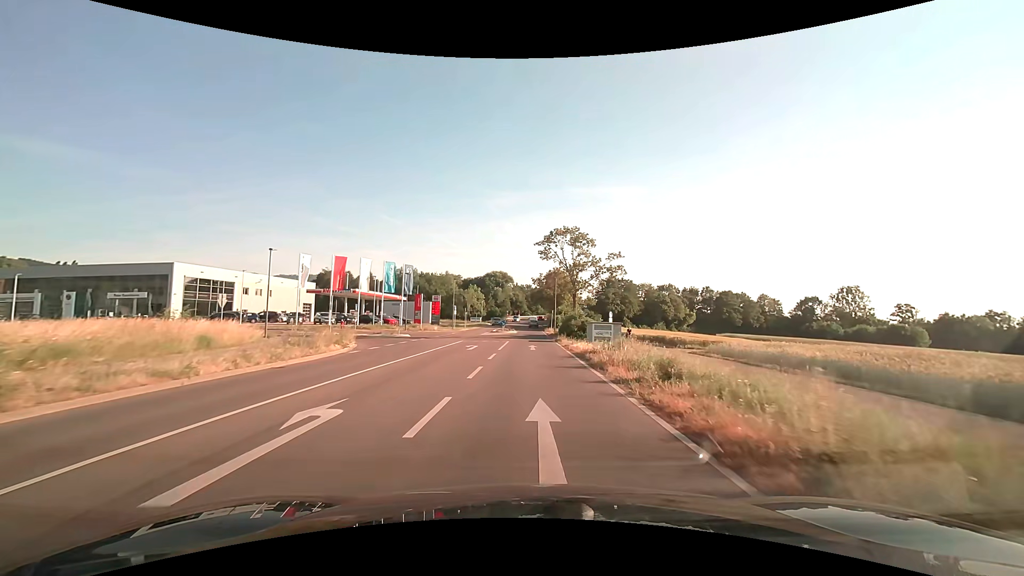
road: tertiary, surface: asphalt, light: Day
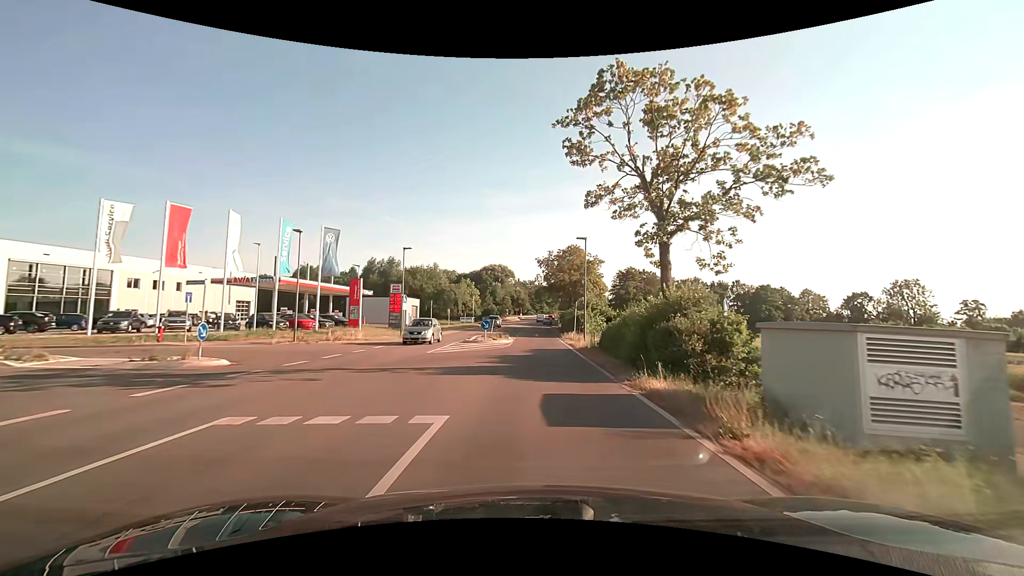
(-0.1, +27.2) m; 0°
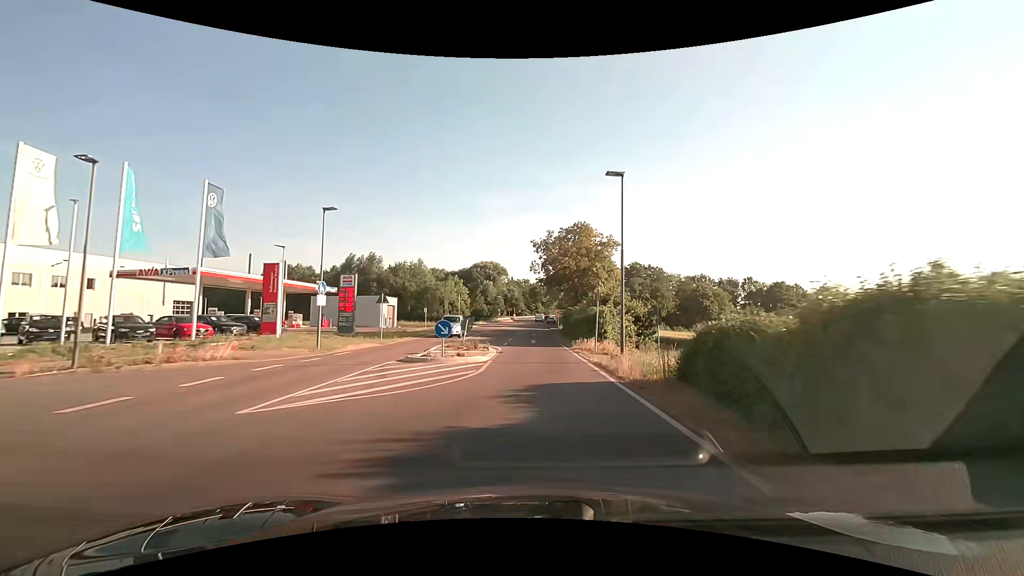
(+0.1, +13.5) m; +1°
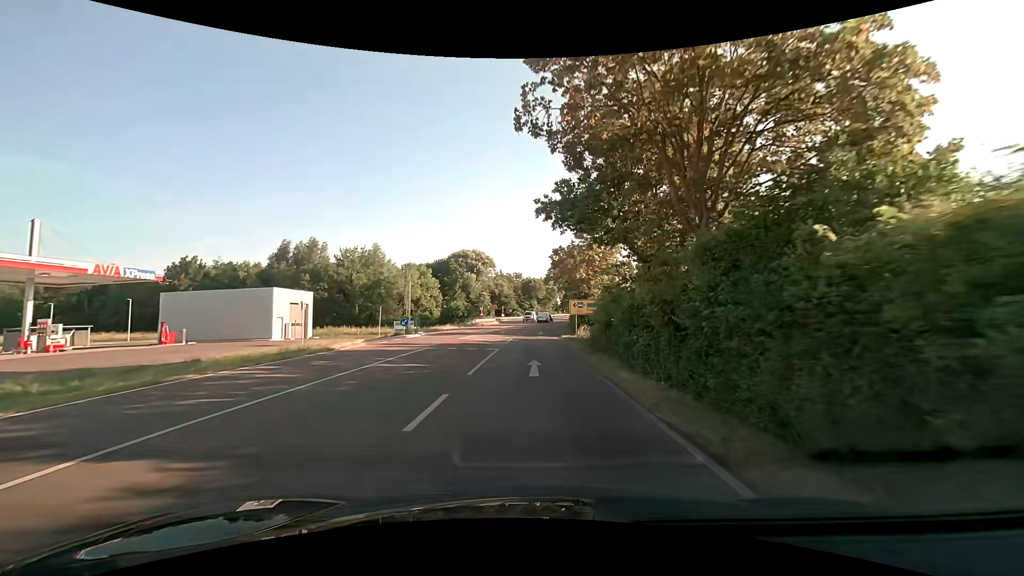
(+0.3, +33.3) m; +1°
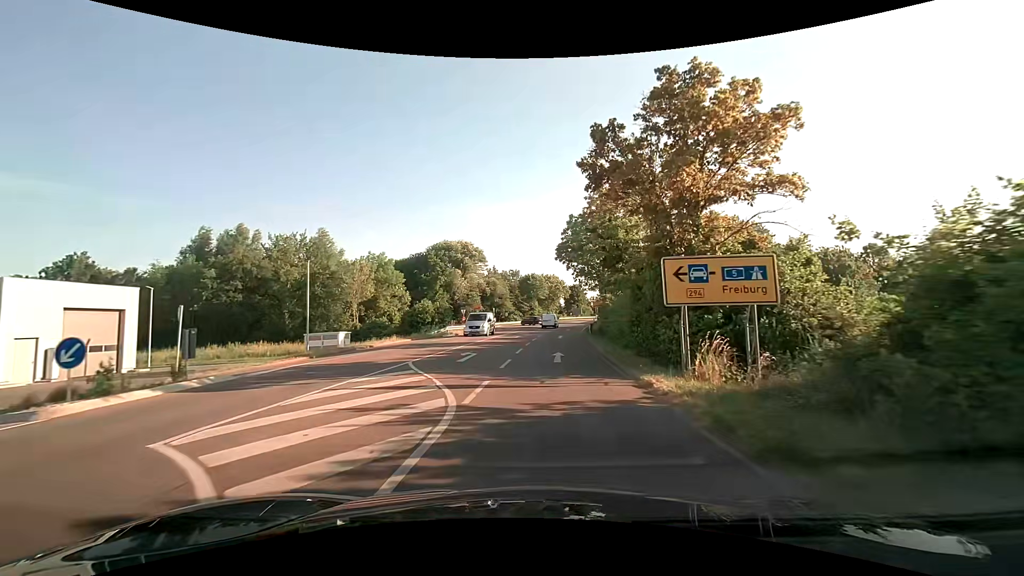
(0.0, +25.9) m; +1°
(0, +10) (-1, +20) (-1, +30) (-1, +40) (0, +50) (+1, +60) (+3, +70) (+2, +79) (-6, +85) (-16, +86) m
